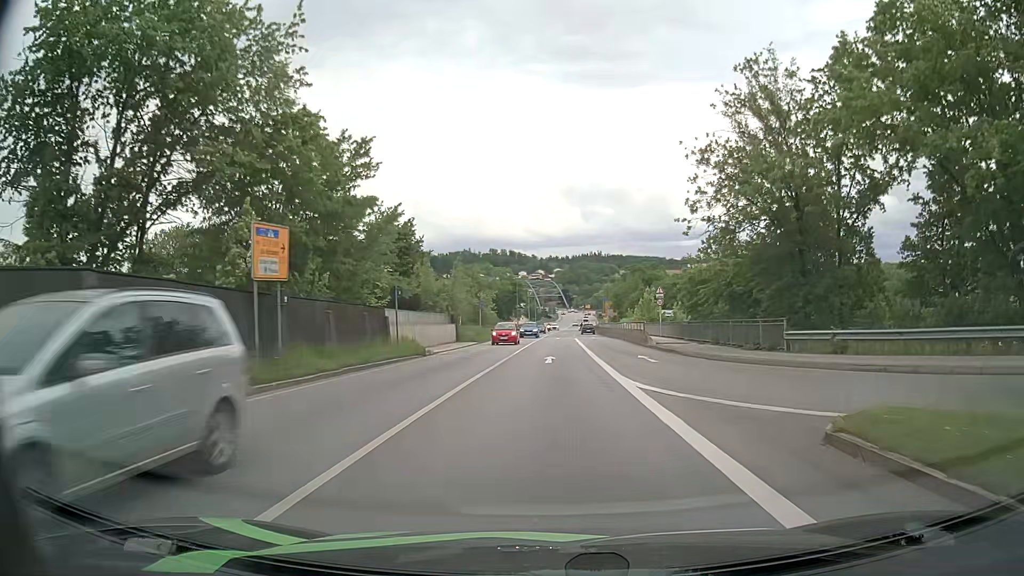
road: primary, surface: asphalt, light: Day
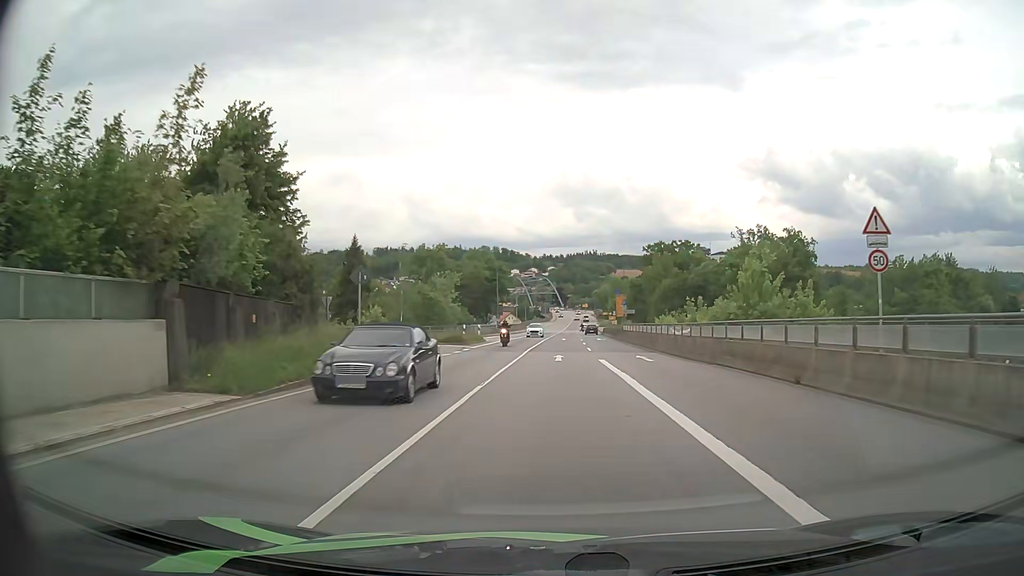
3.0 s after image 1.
(+0.1, +37.5) m; +1°
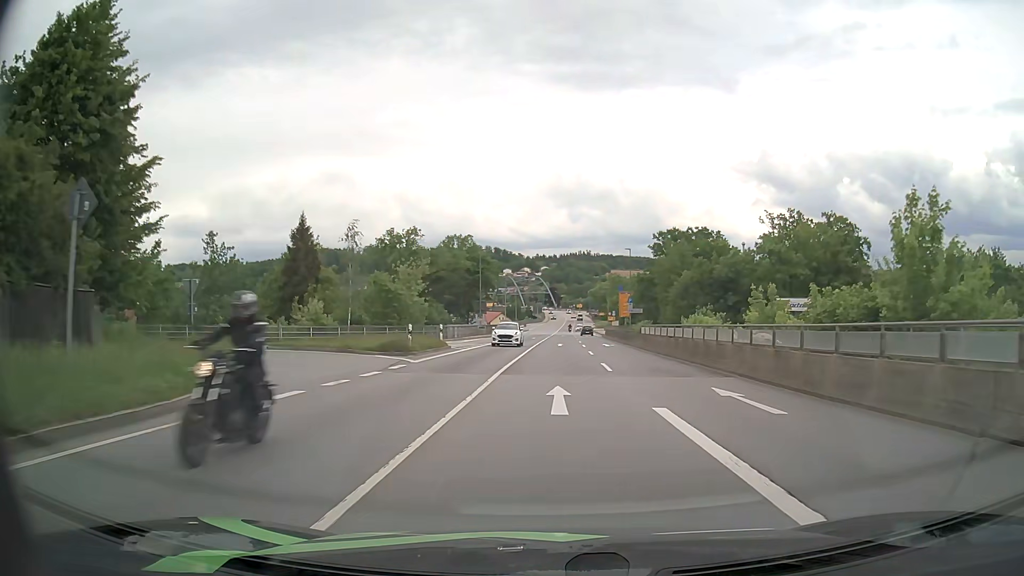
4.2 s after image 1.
(-0.1, +15.3) m; 0°
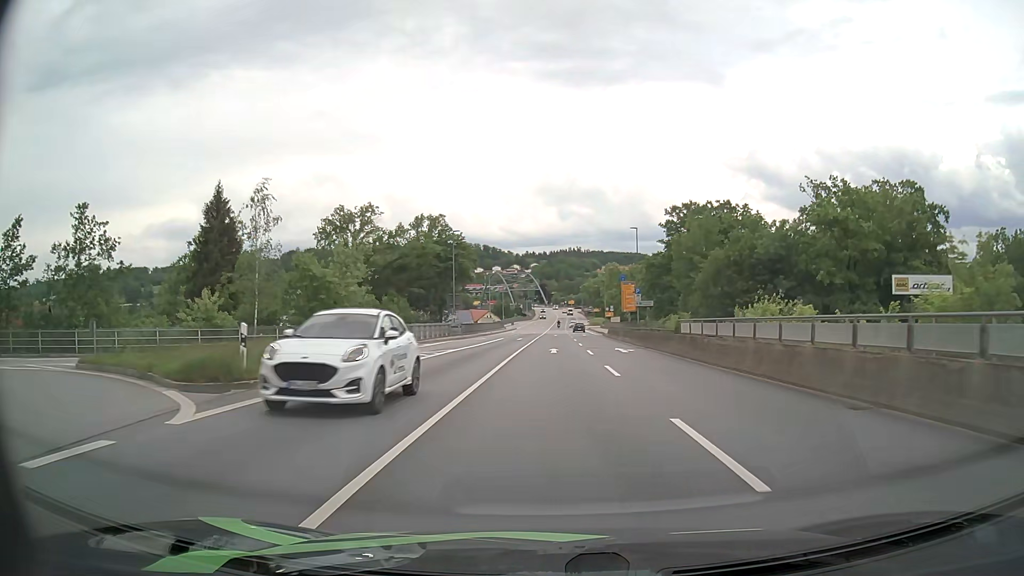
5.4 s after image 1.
(+0.2, +15.5) m; +1°
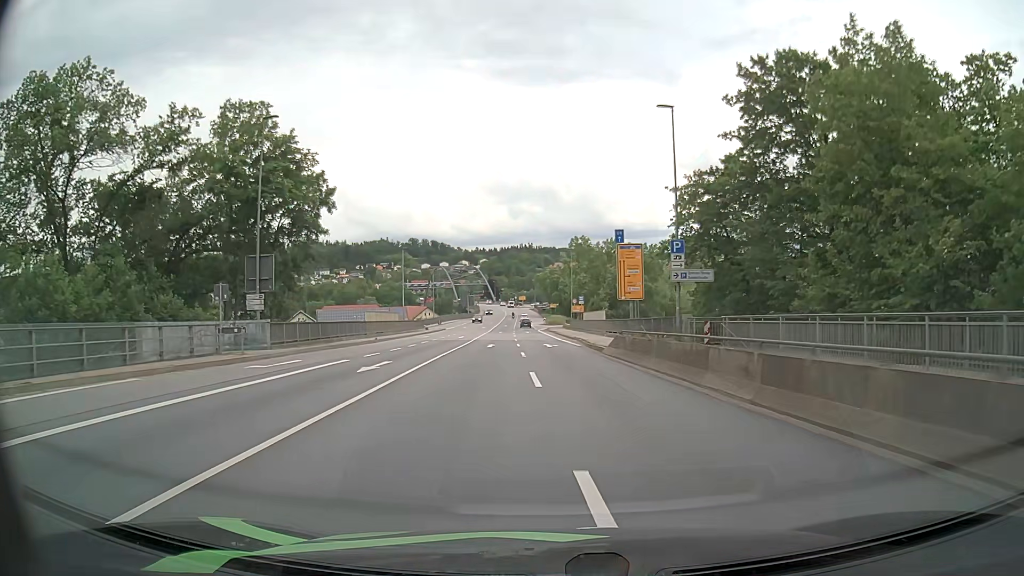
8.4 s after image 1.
(+1.2, +38.9) m; +4°
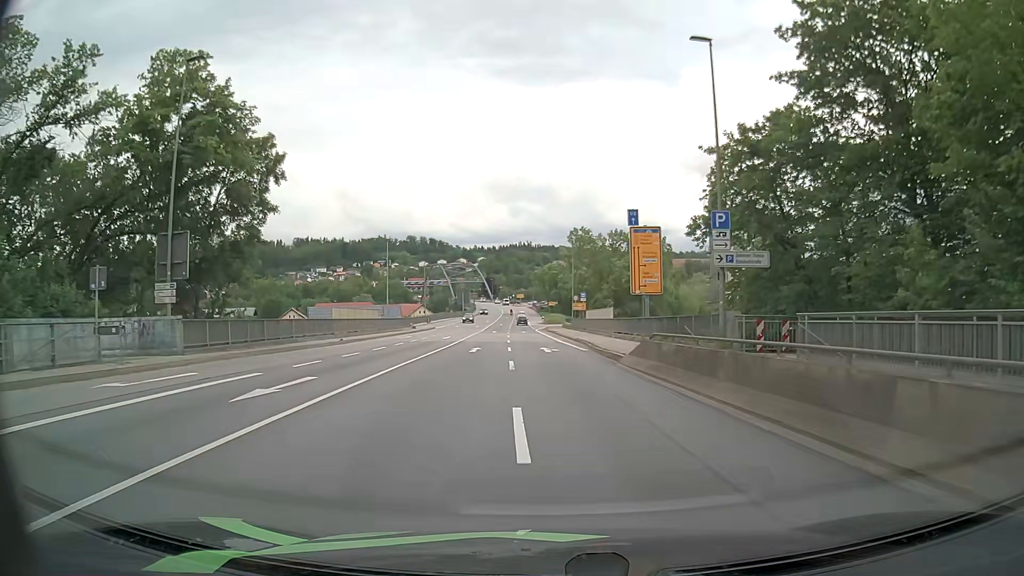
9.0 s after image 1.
(0.0, +7.7) m; 0°
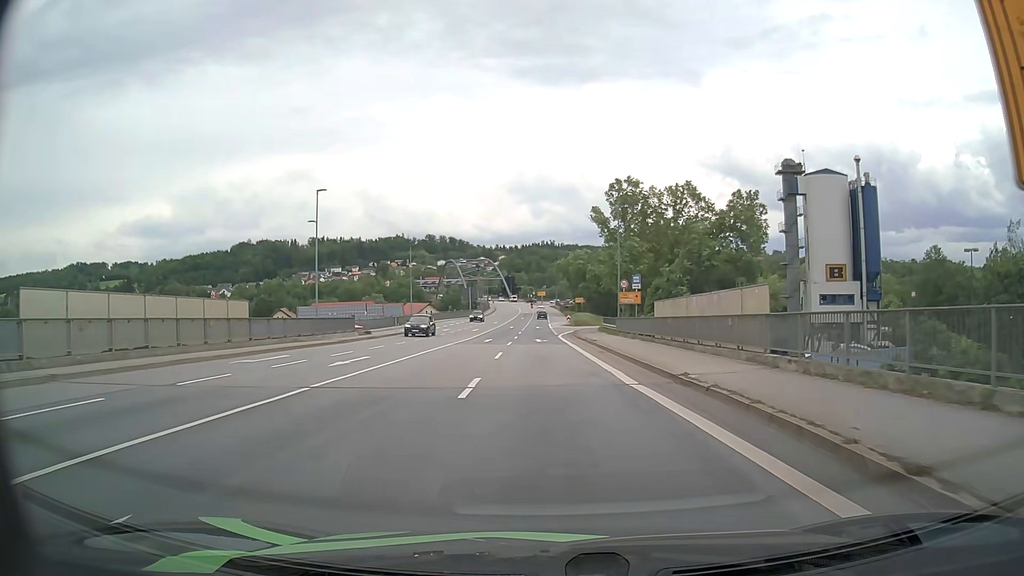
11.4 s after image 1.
(-0.4, +30.2) m; -2°
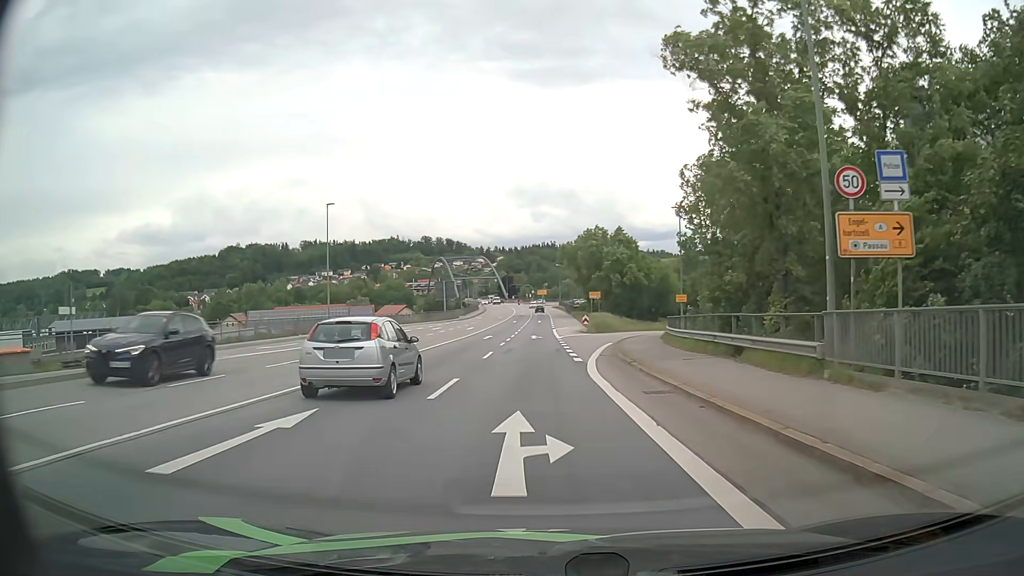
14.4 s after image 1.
(-0.3, +35.8) m; 0°
